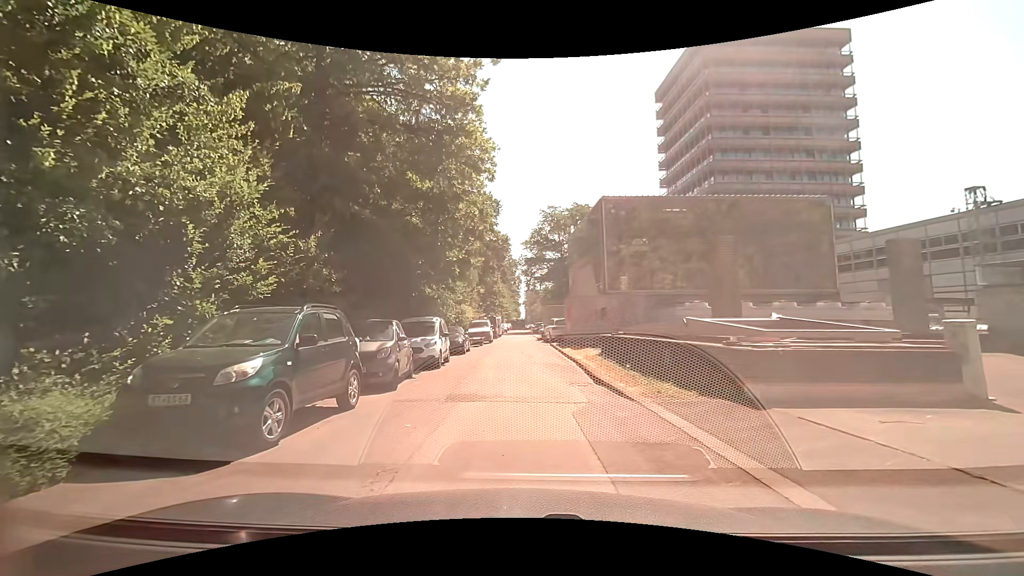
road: residential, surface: asphalt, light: Day
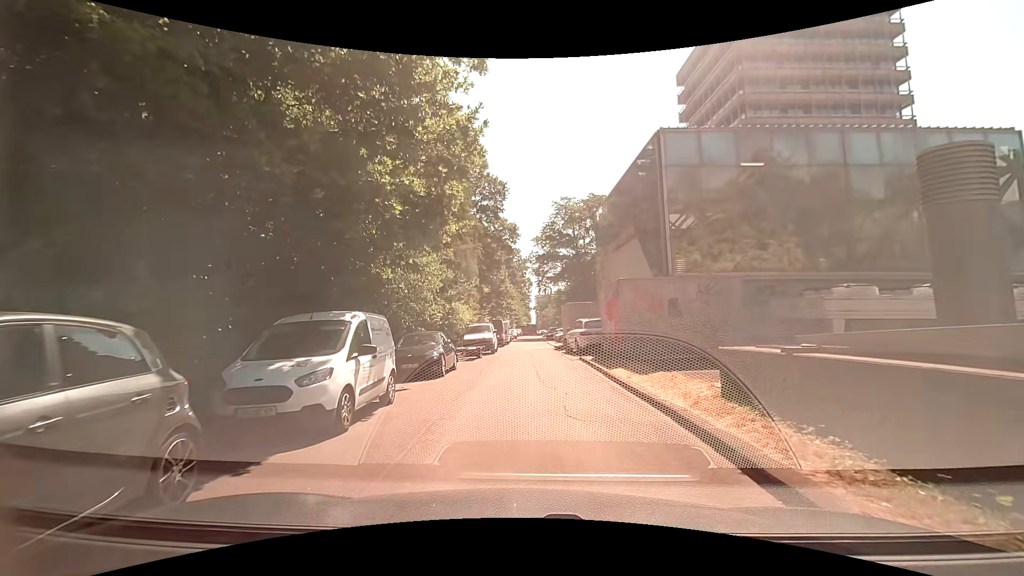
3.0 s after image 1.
(-0.1, +9.7) m; 0°
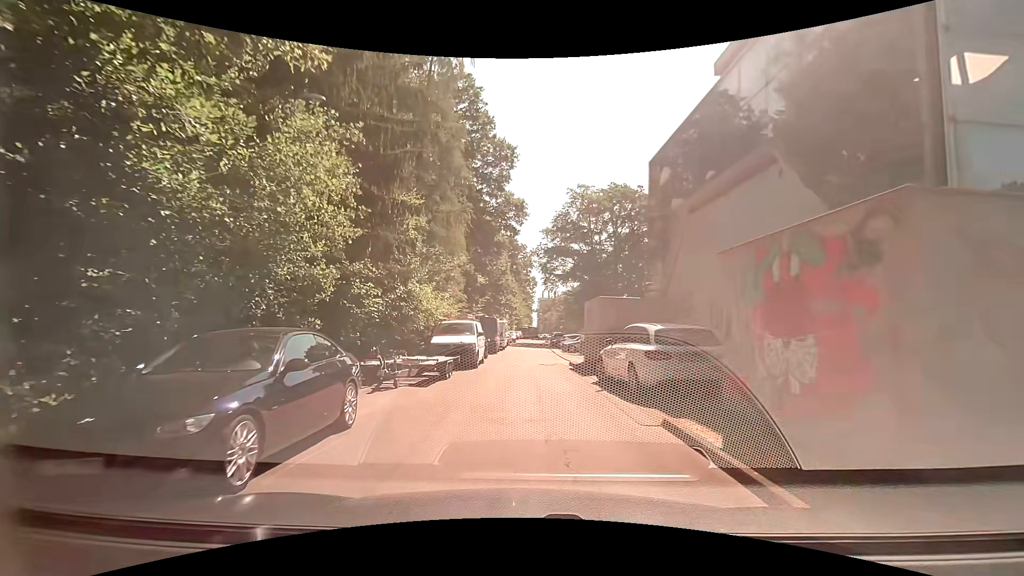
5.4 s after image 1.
(-0.3, +10.8) m; 0°
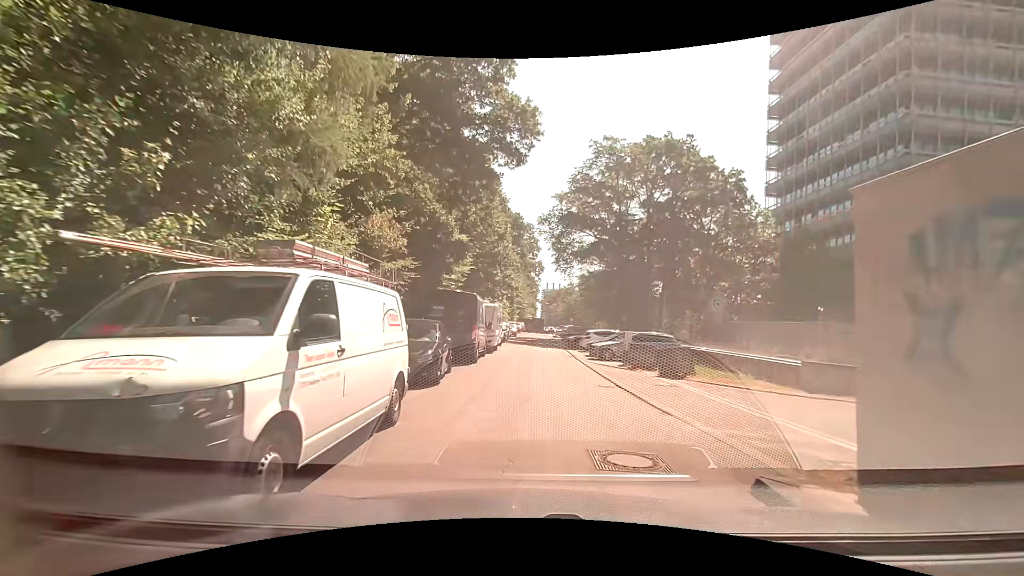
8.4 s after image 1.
(-0.5, +16.1) m; -1°
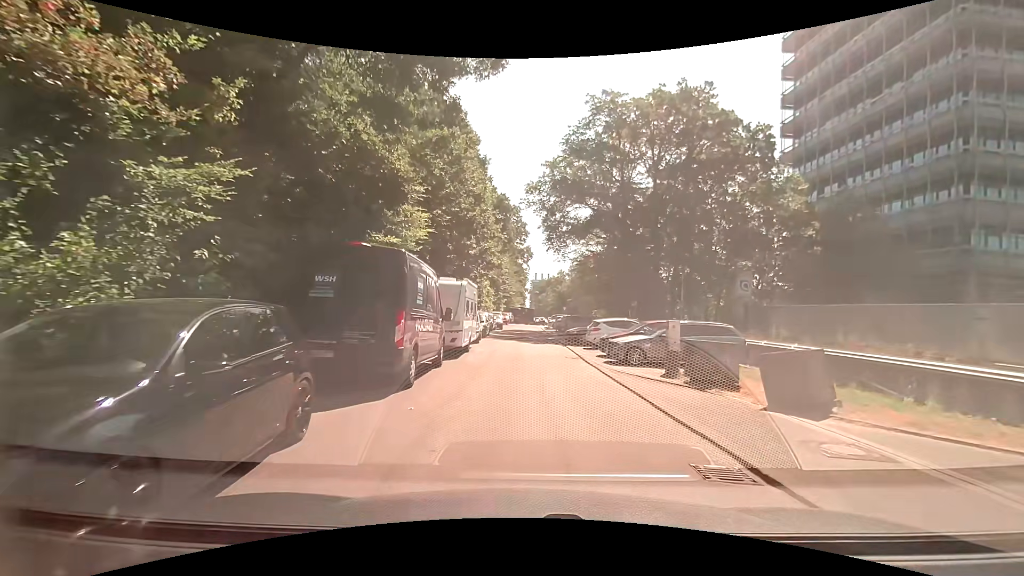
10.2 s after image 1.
(0.0, +8.8) m; 0°
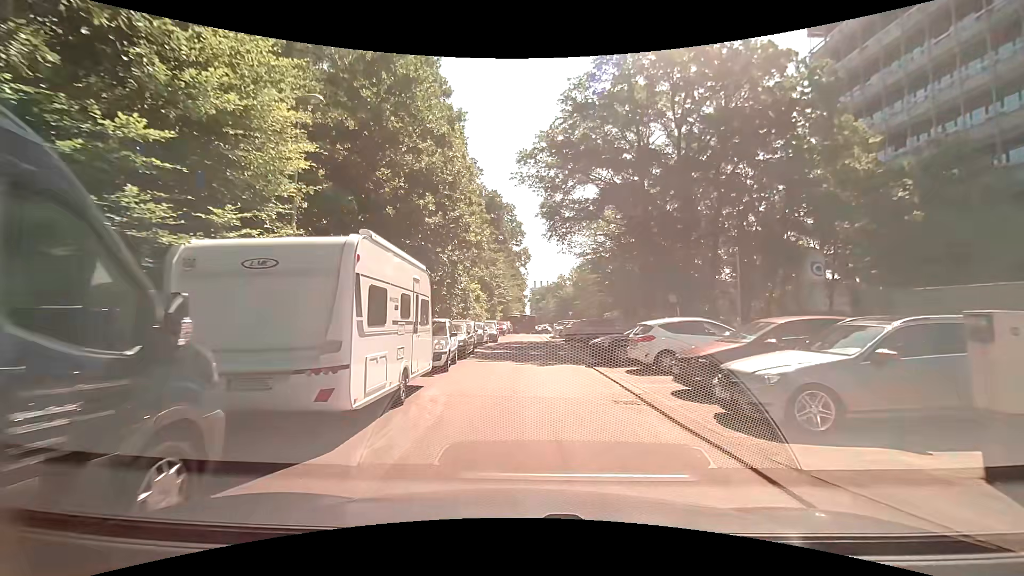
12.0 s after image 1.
(+0.2, +10.1) m; +1°
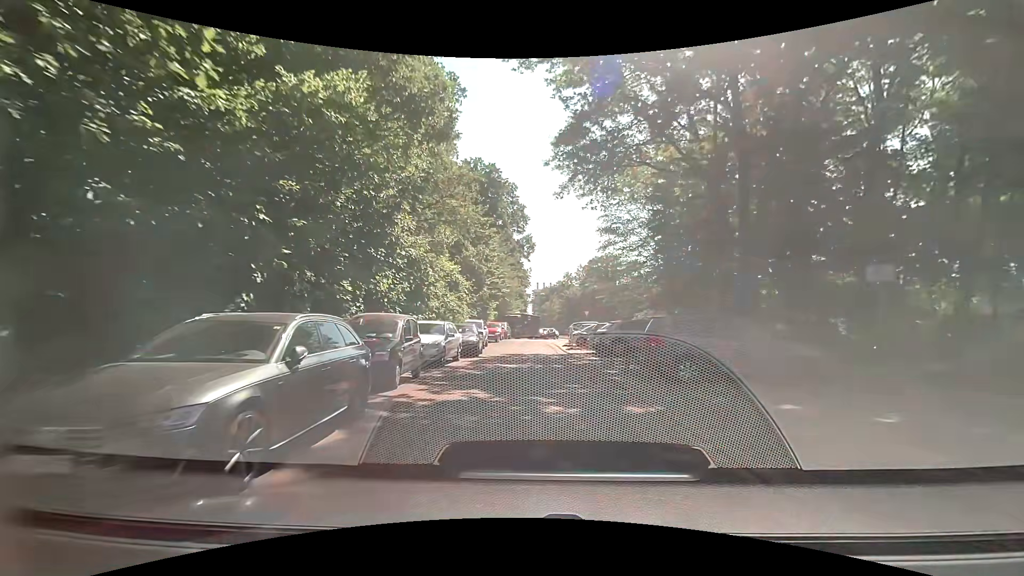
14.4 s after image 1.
(0.0, +15.7) m; 0°
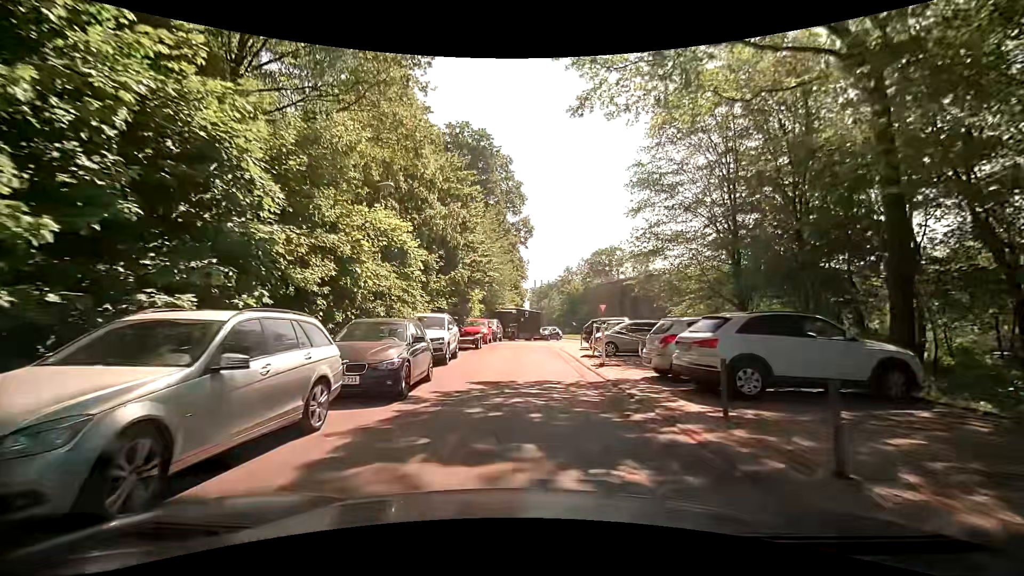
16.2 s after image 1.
(0.0, +12.3) m; 0°
